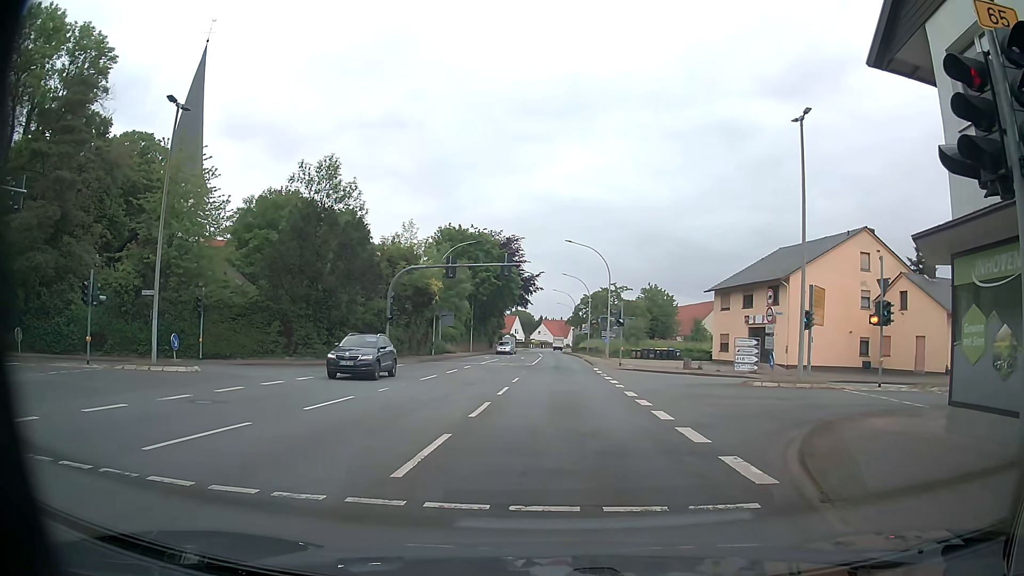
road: primary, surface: asphalt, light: Day
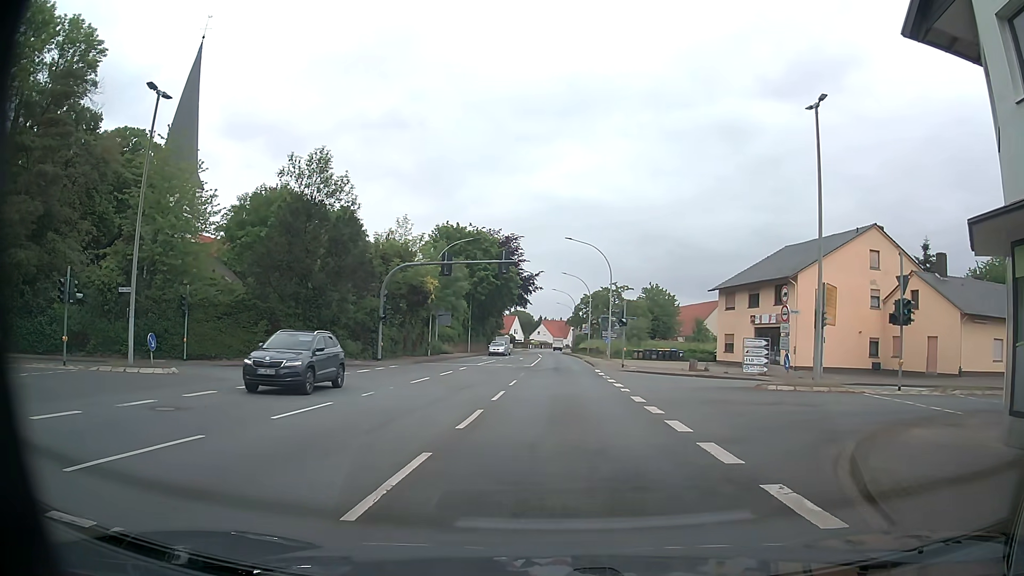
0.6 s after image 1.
(0.0, +1.8) m; -1°
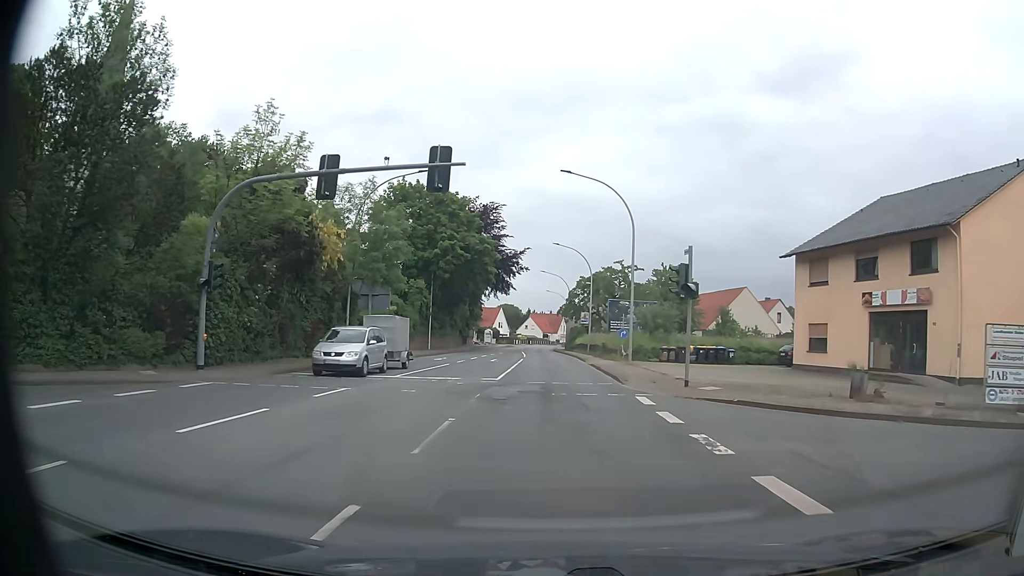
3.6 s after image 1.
(+0.6, +21.5) m; +2°
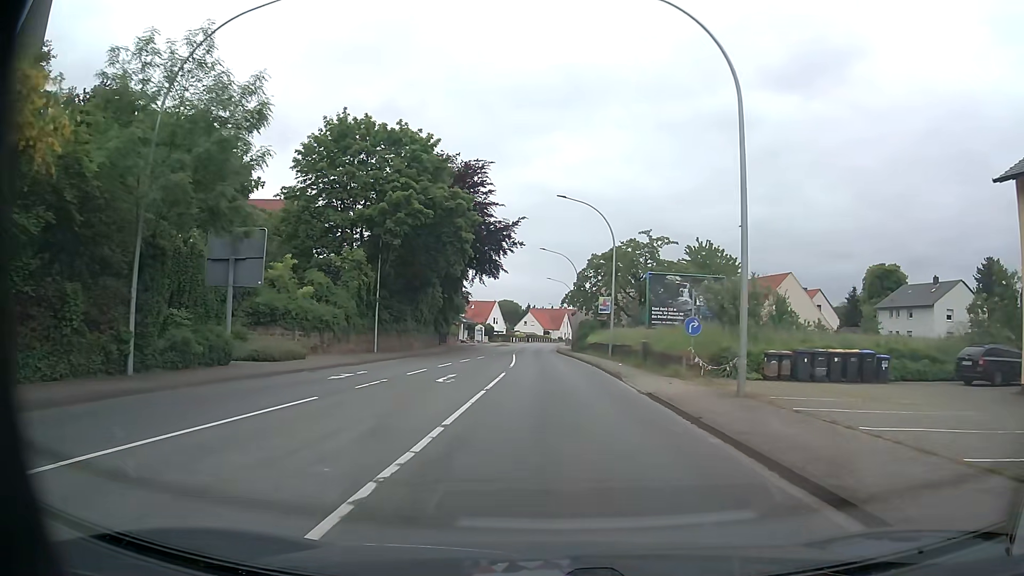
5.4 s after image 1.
(-0.1, +20.1) m; 0°
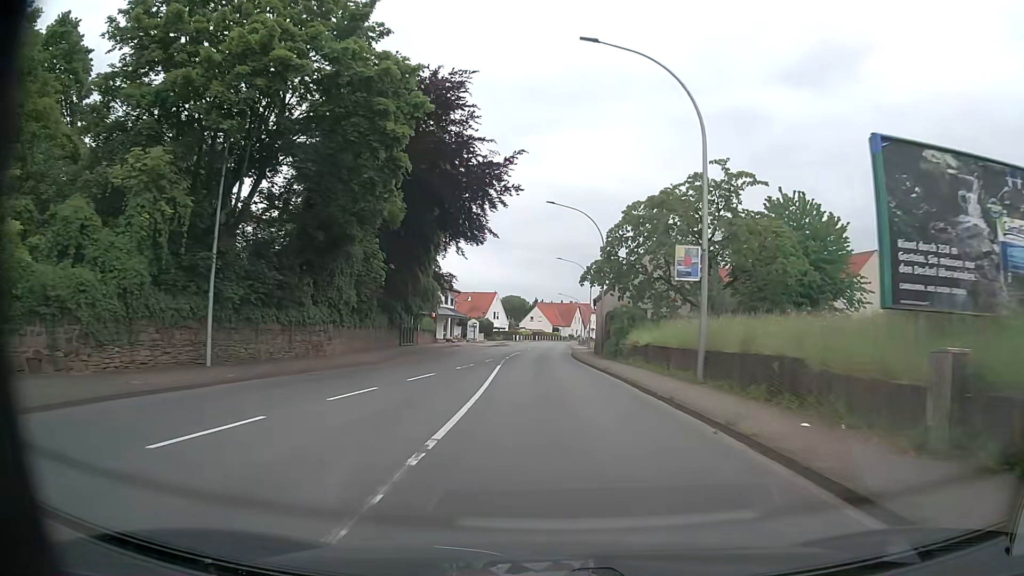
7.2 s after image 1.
(-0.1, +22.5) m; -1°
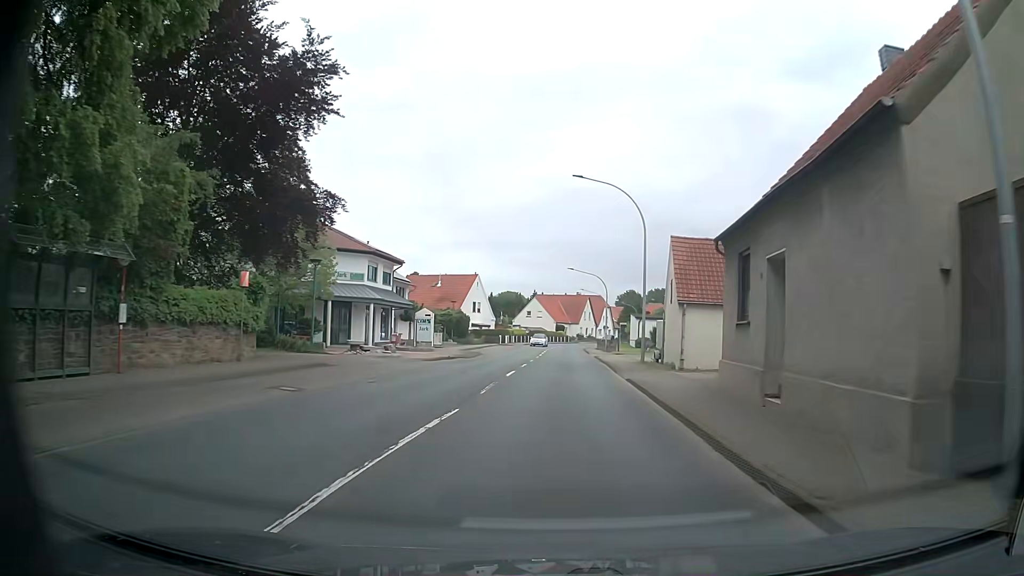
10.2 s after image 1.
(-0.5, +39.2) m; -1°
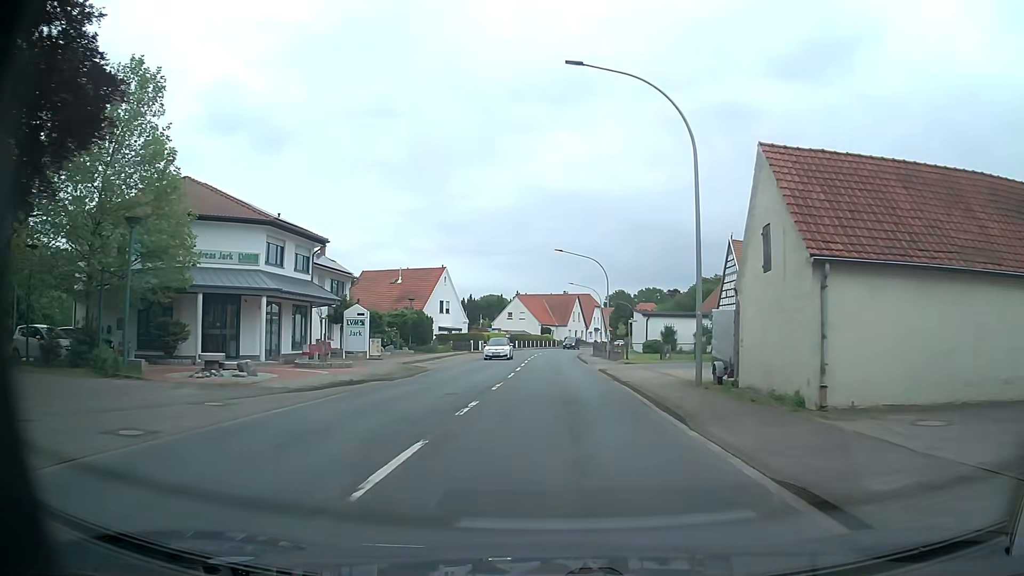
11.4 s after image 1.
(+0.3, +16.0) m; +2°
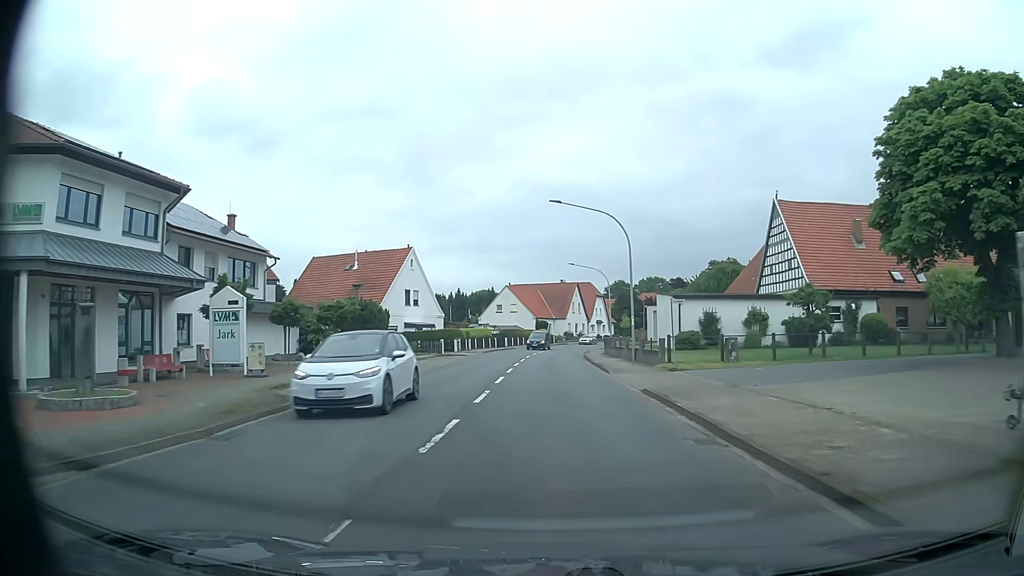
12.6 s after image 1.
(-0.1, +16.0) m; 0°
(0, +10) (0, +20) (0, +30) (+1, +40) (+1, +50) (+2, +60) (+4, +70) (+6, +80) (+8, +89) (+11, +99) m
